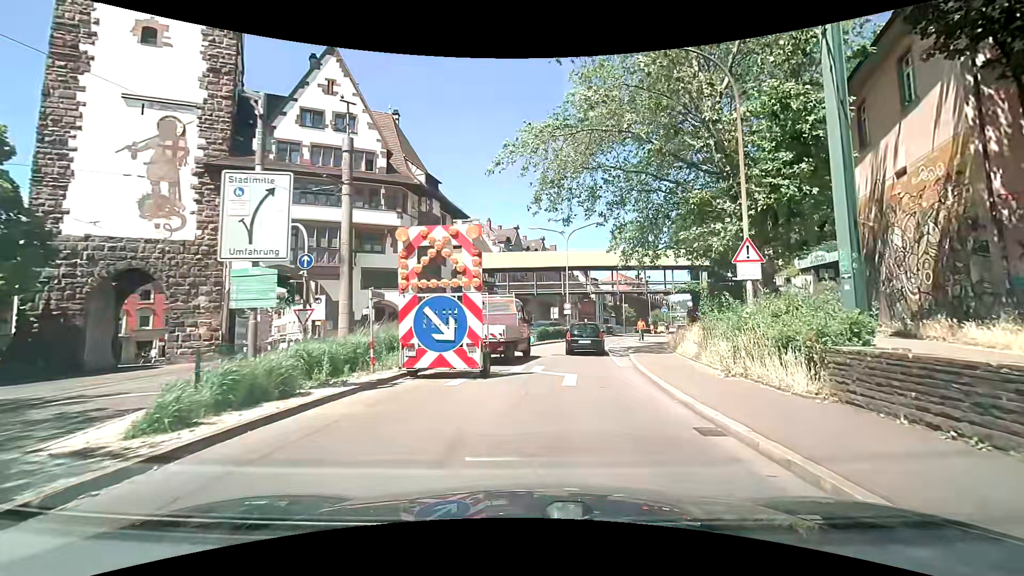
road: primary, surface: asphalt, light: Day
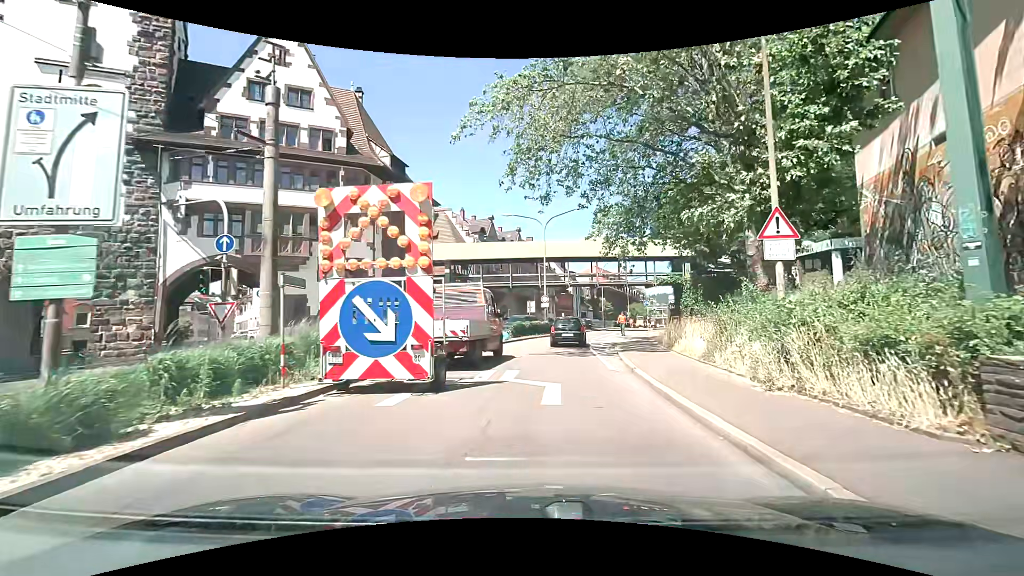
(+0.1, +3.3) m; +2°
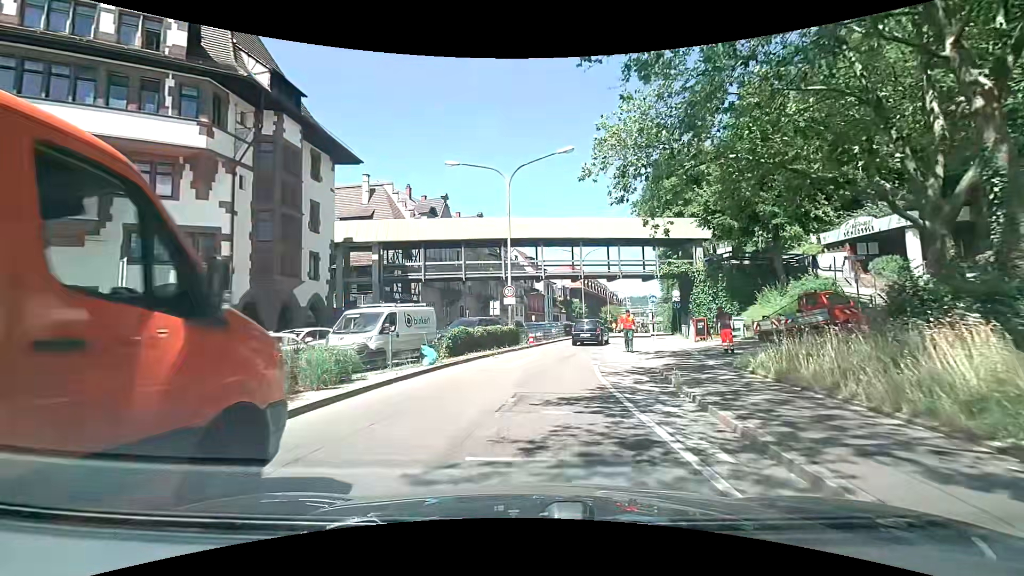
(+0.6, +14.4) m; +5°
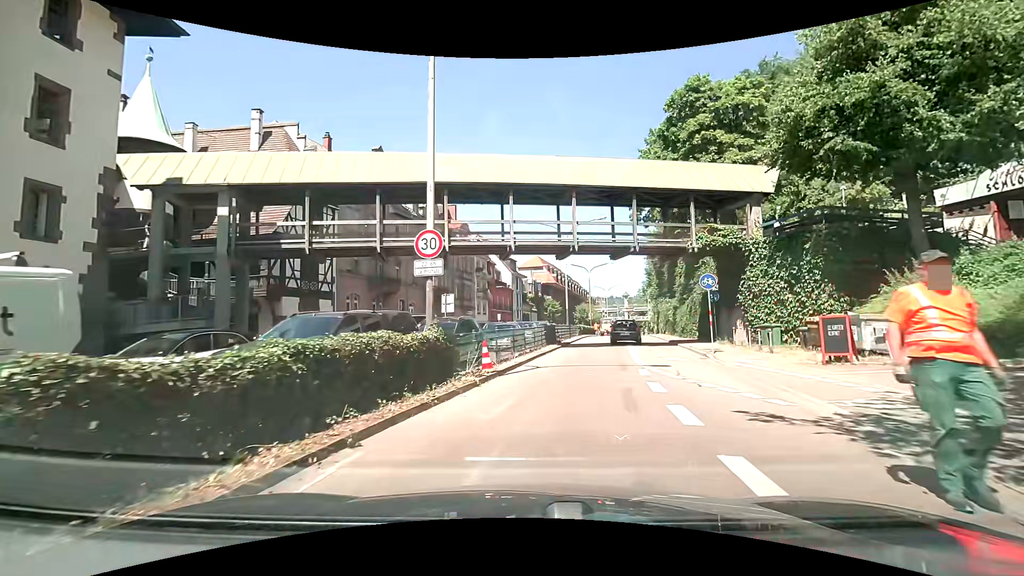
(-0.1, +15.4) m; +2°
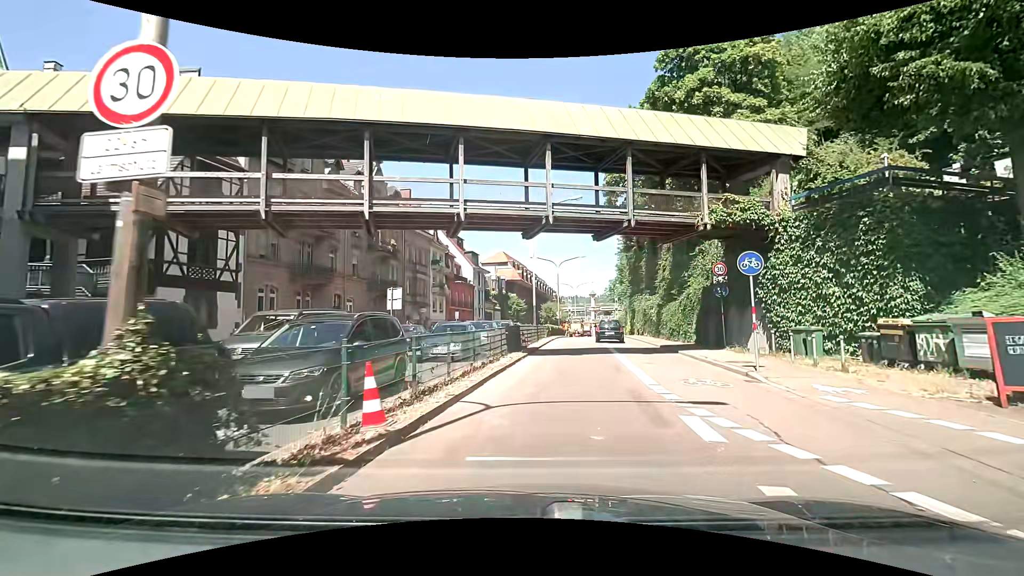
(+0.3, +6.7) m; +6°
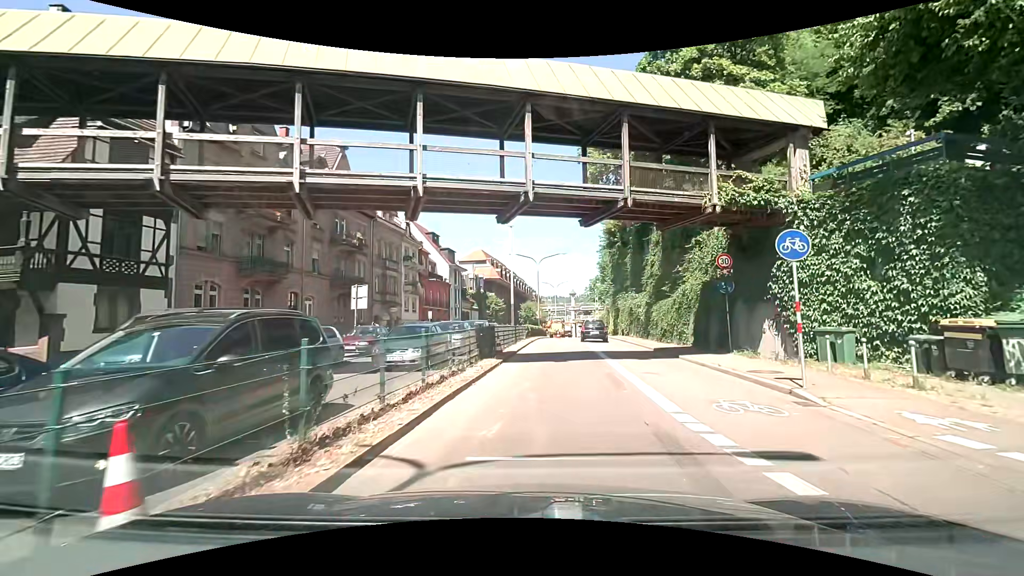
(+0.1, +3.3) m; +2°
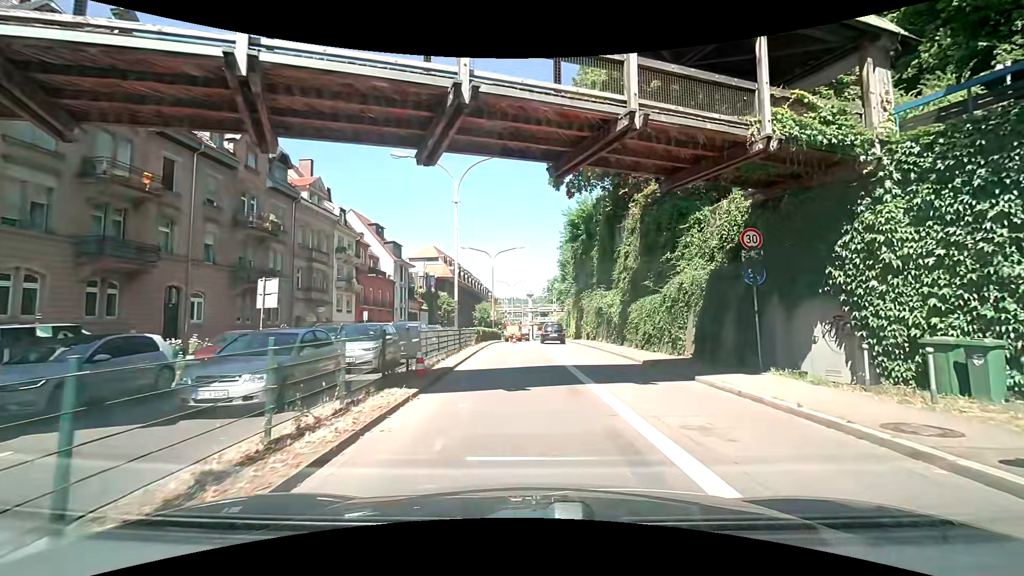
(+0.1, +6.5) m; +5°
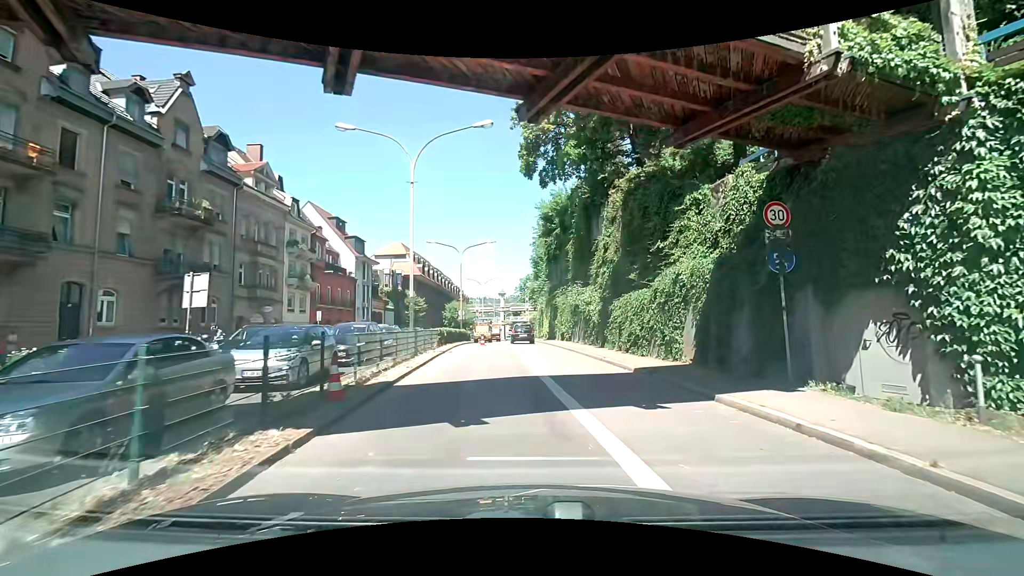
(+0.1, +3.3) m; +3°
(0, +10) (0, +20) (-1, +30) (-1, +40) (-2, +50) (-2, +60) (-3, +70) (-4, +80) (-5, +90) (-6, +100) m
